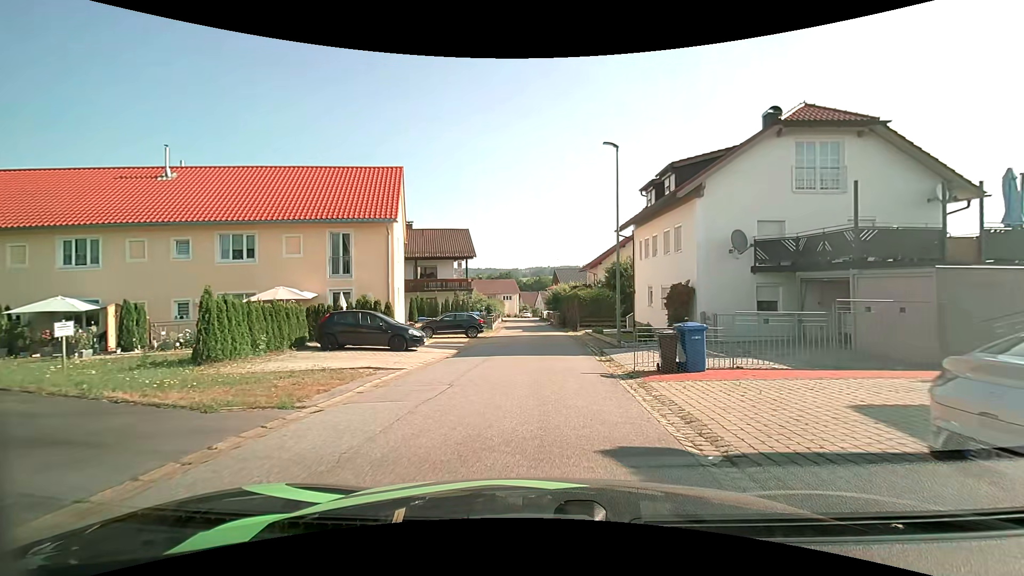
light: Day
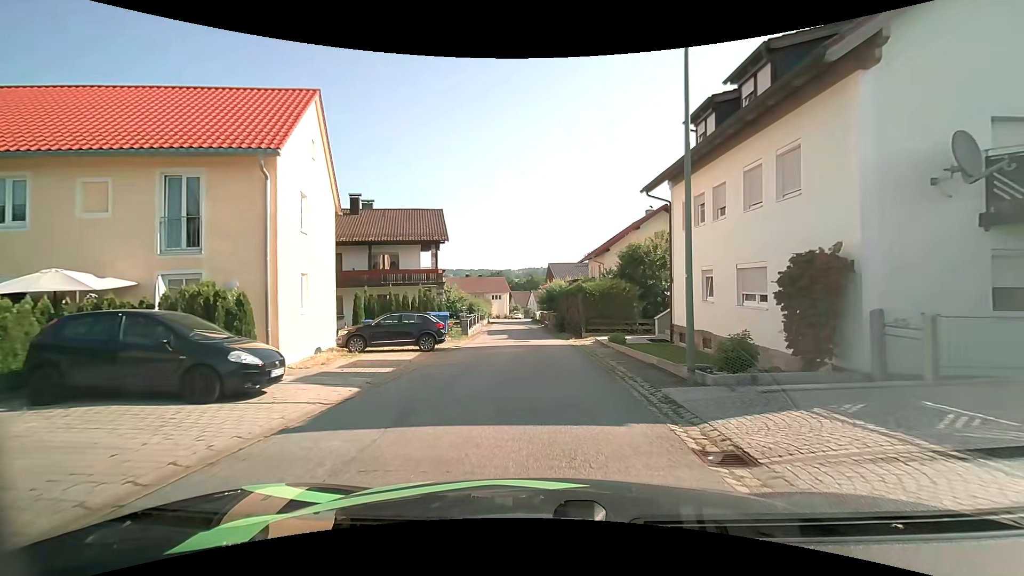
(+0.1, +10.4) m; +1°
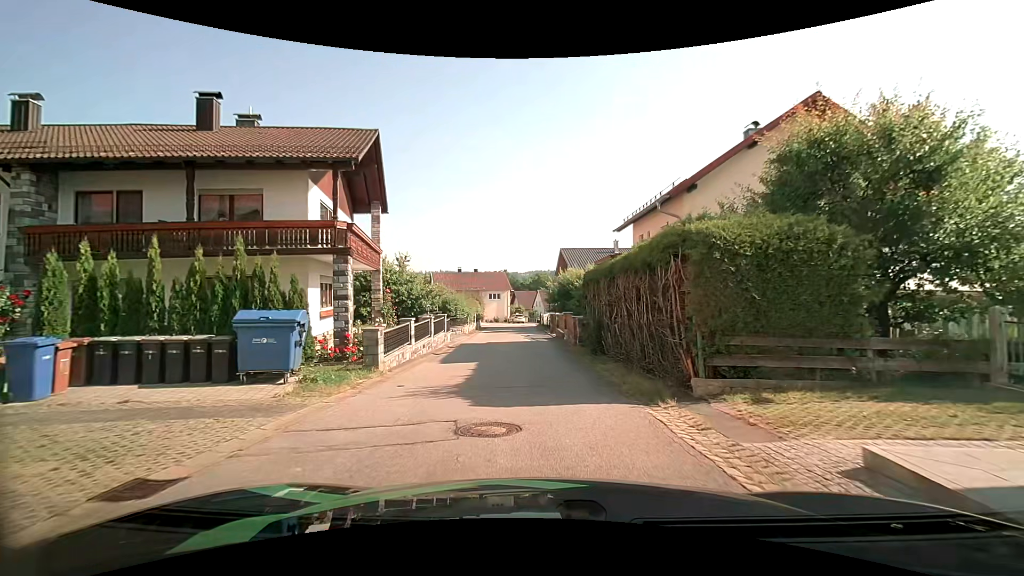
(-0.2, +18.7) m; -1°
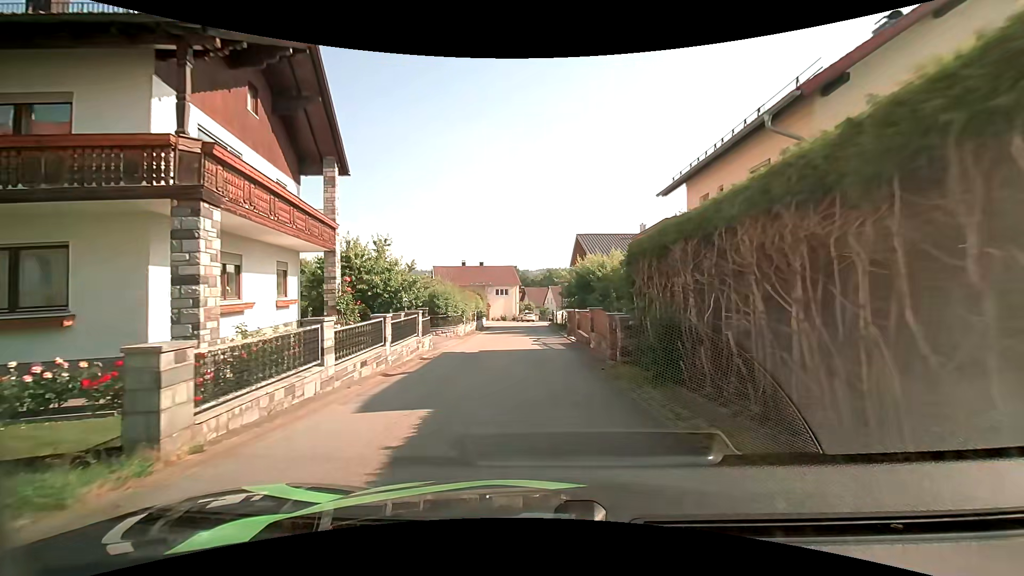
(-0.1, +7.9) m; -1°
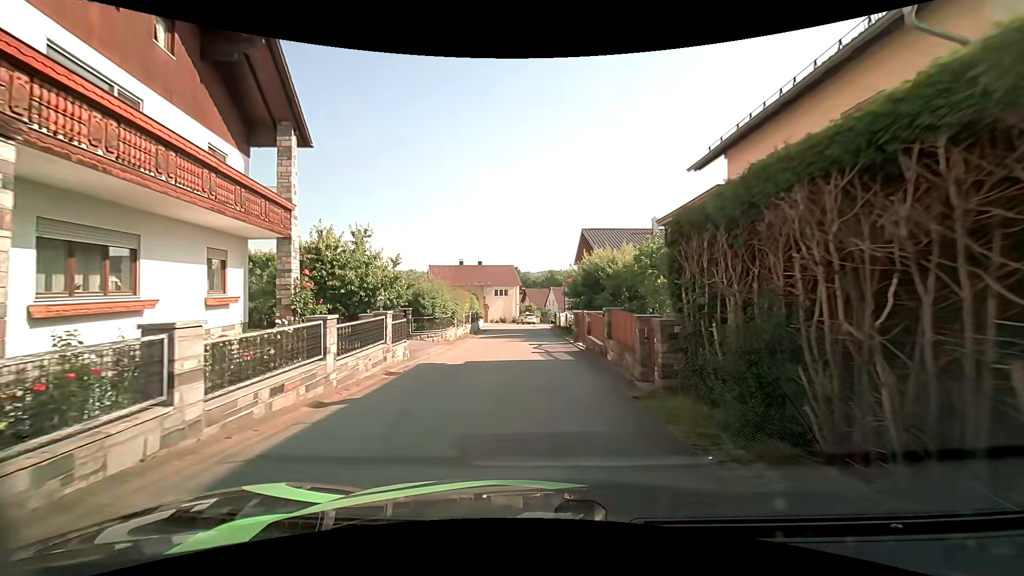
(0.0, +4.0) m; -1°
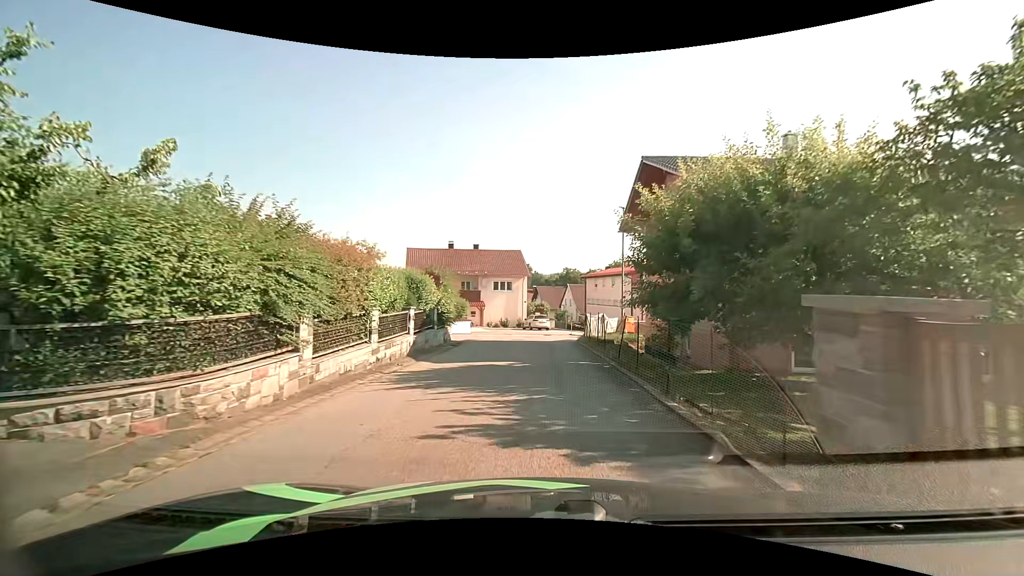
(-0.1, +19.4) m; -1°
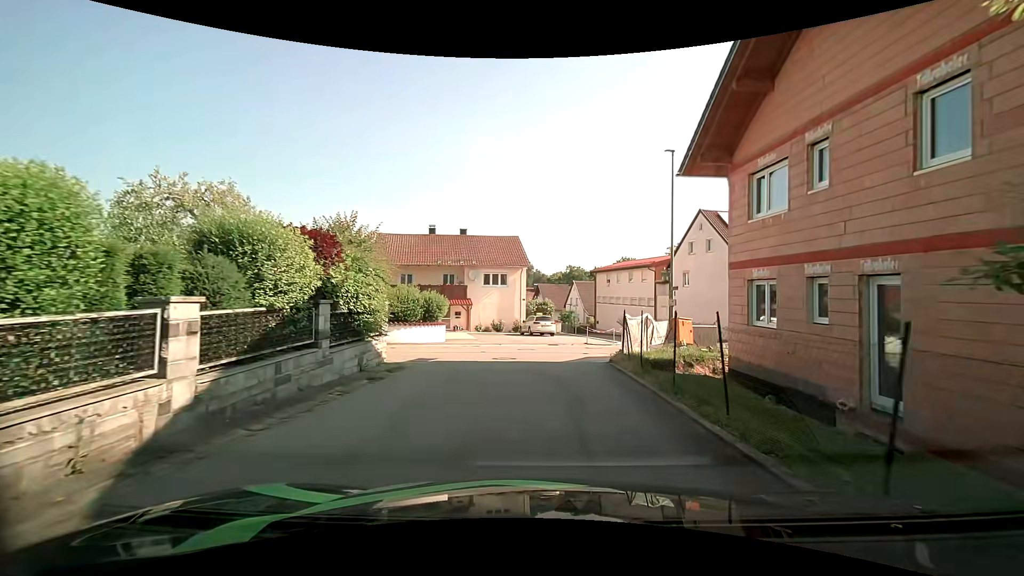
(0.0, +11.0) m; 0°
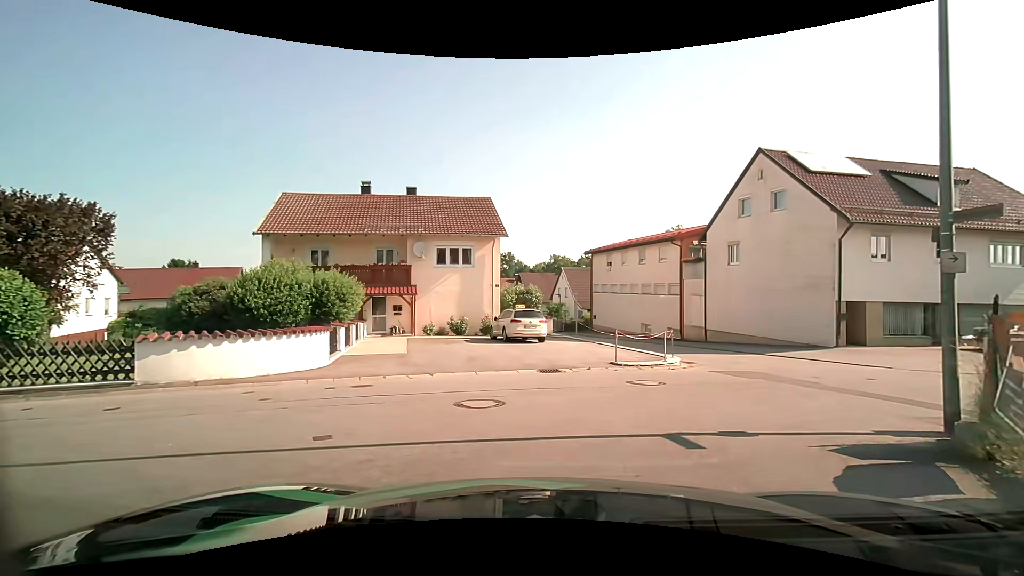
(0.0, +13.5) m; +1°
